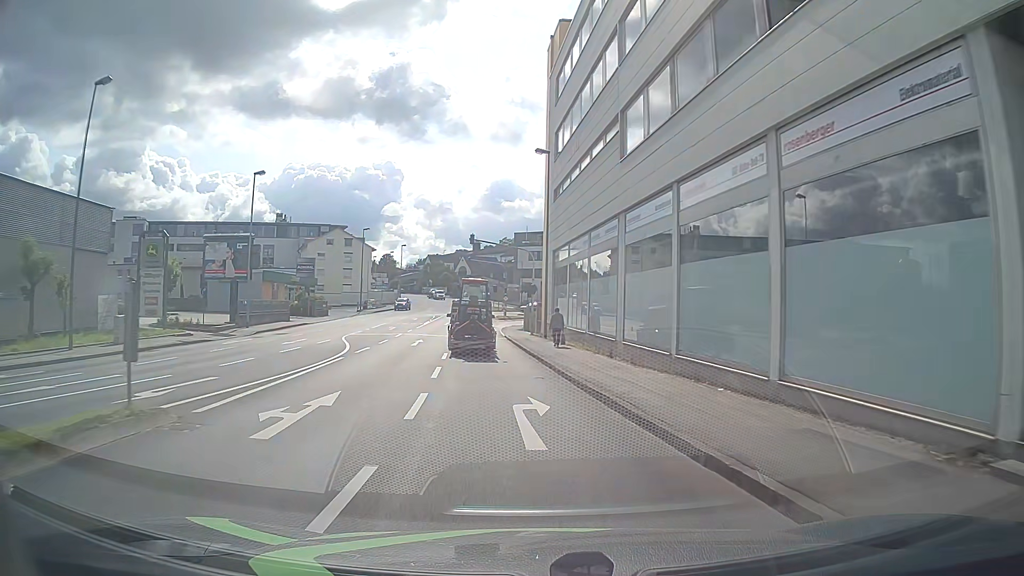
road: tertiary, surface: asphalt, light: Day
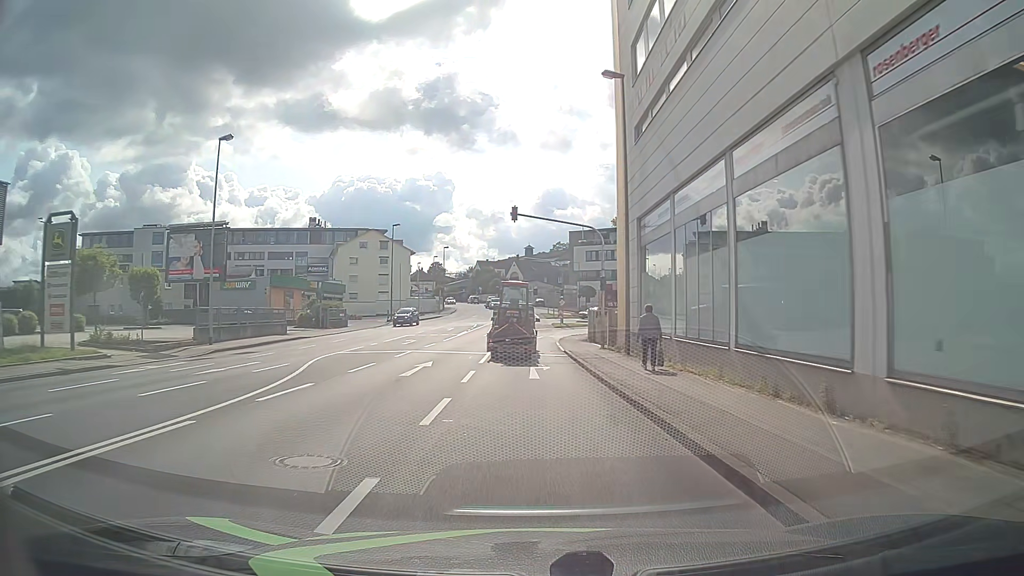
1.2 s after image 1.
(-0.7, +12.6) m; -5°
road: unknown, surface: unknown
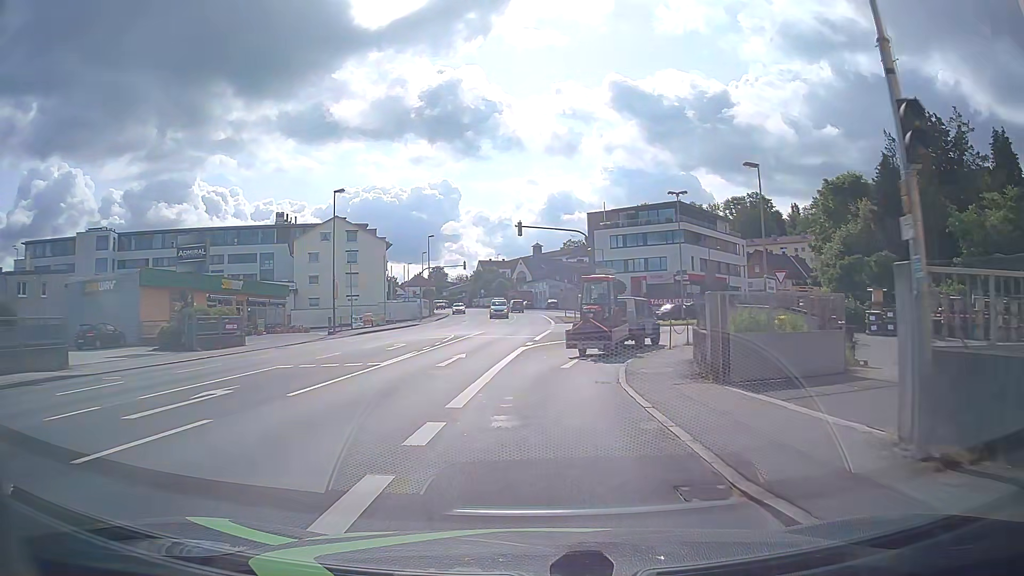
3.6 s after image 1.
(-0.4, +24.0) m; -2°
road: tertiary_link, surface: asphalt
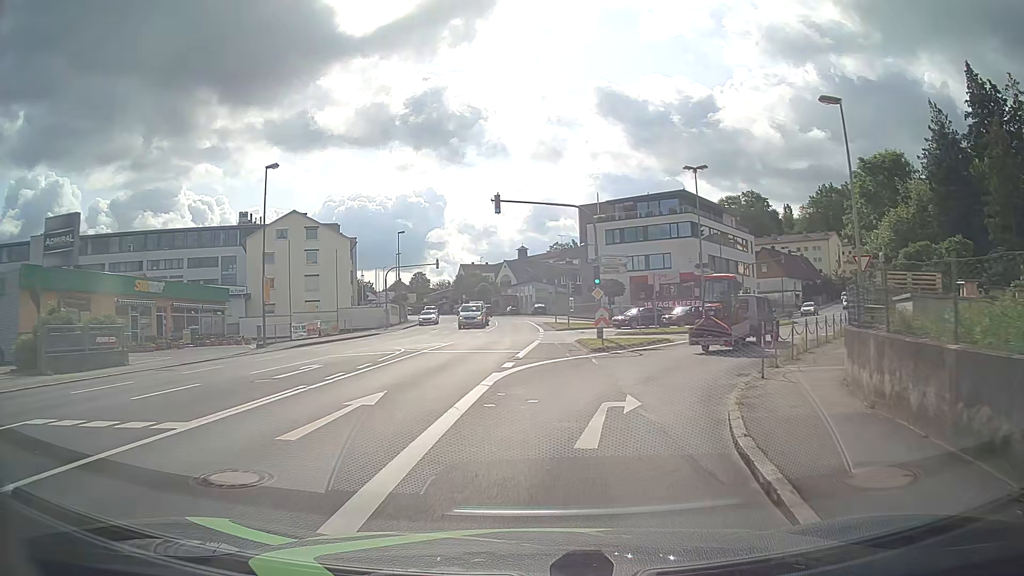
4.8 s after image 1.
(+0.2, +10.5) m; +2°
(+1, +10) (+4, +19) (+9, +28) (+15, +36) (+20, +45) (+26, +53) (+31, +61) (+36, +70) (+42, +78) (+47, +87) m
